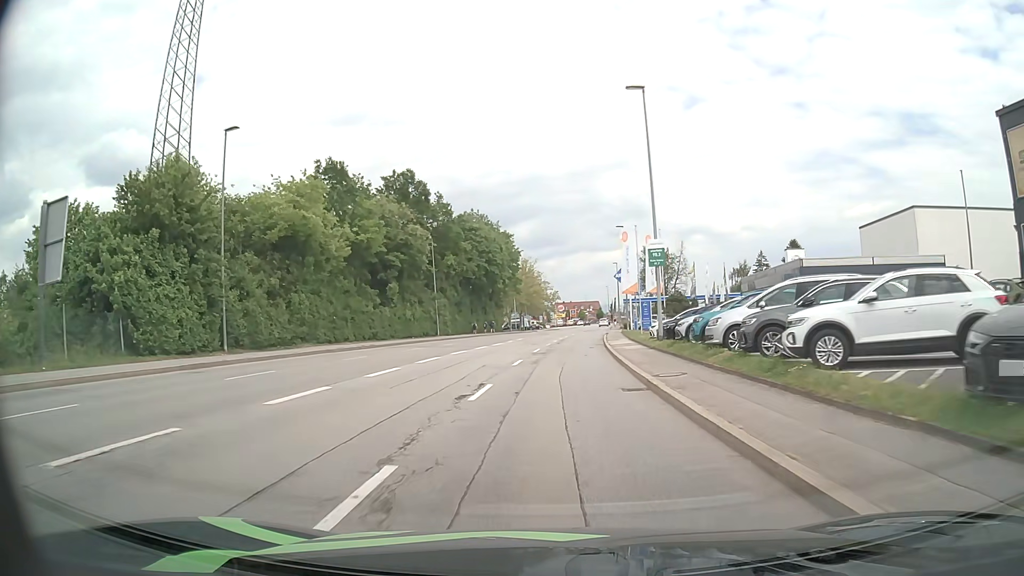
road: tertiary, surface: asphalt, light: Day
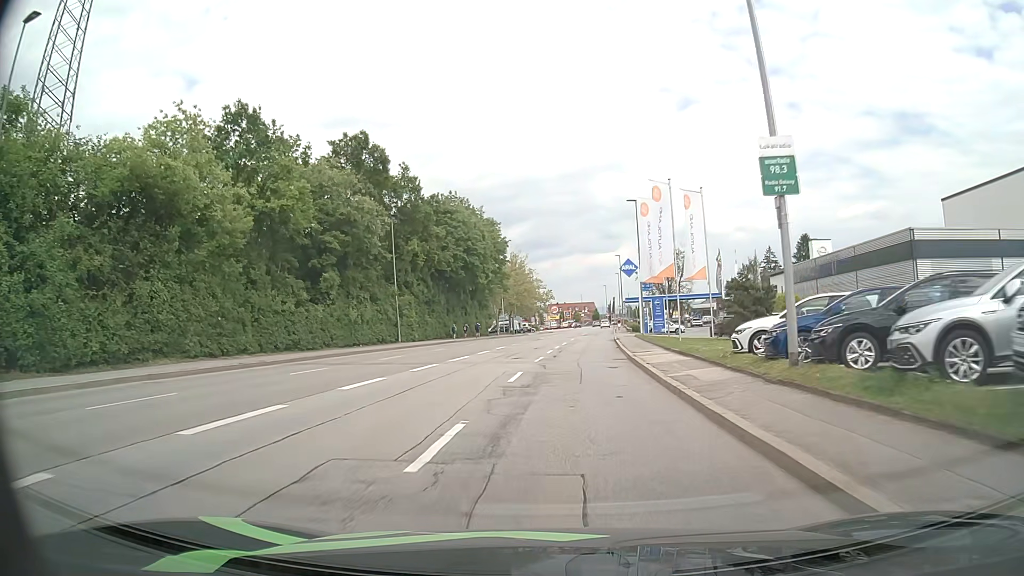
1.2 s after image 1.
(+0.1, +15.0) m; +1°
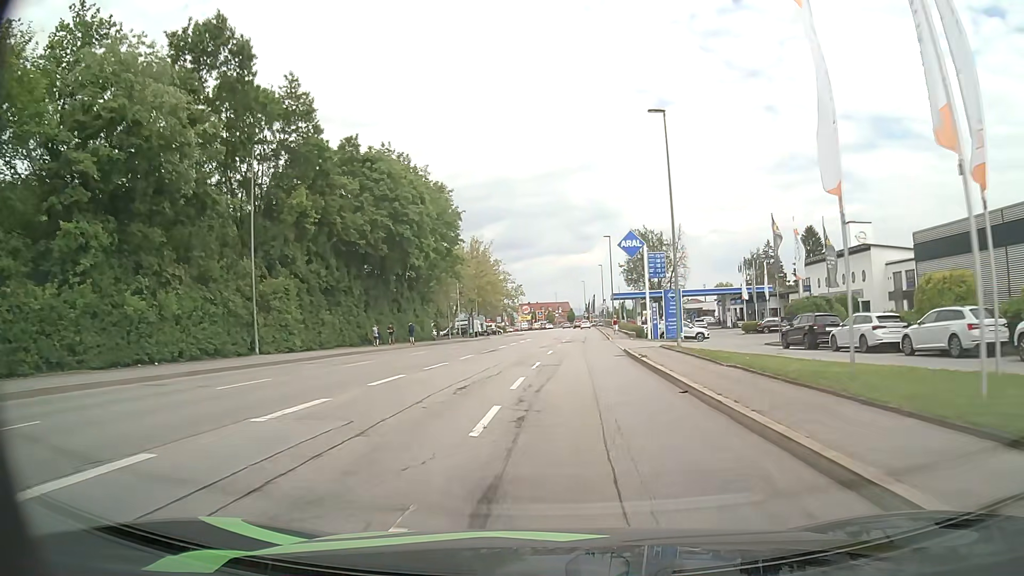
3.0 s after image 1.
(+0.4, +22.6) m; +2°
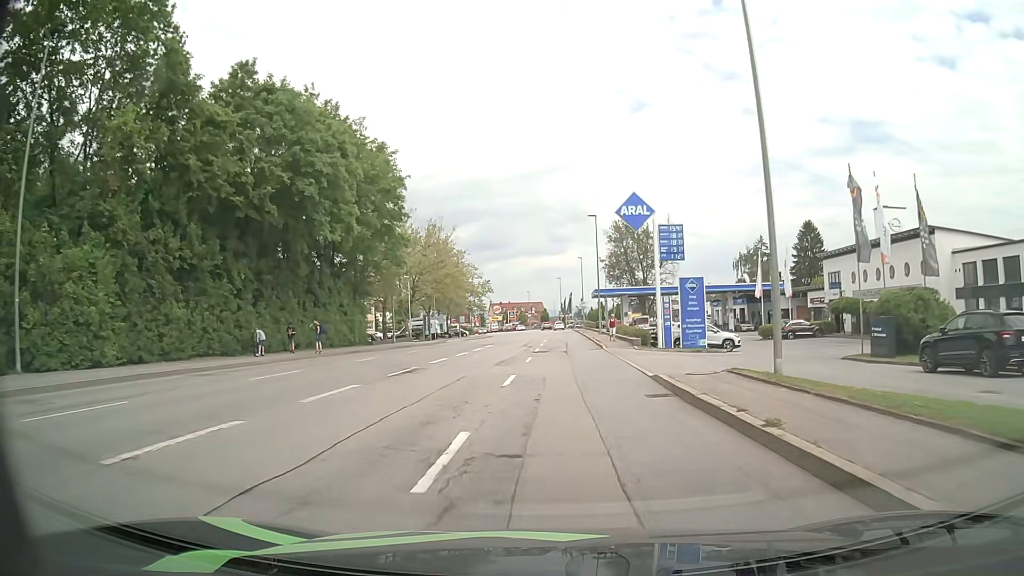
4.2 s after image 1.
(+0.3, +15.0) m; +2°
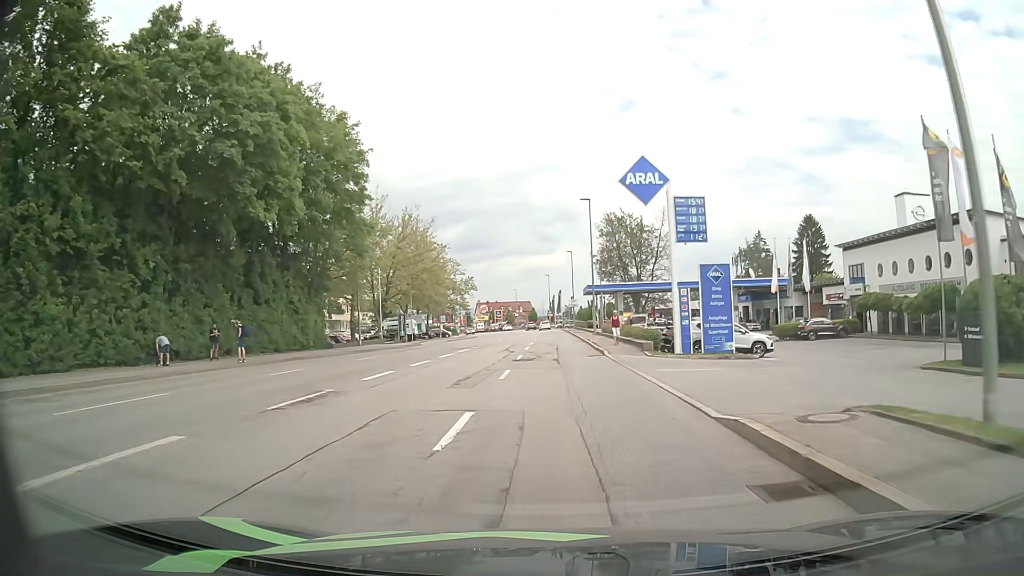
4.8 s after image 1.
(0.0, +7.4) m; +1°
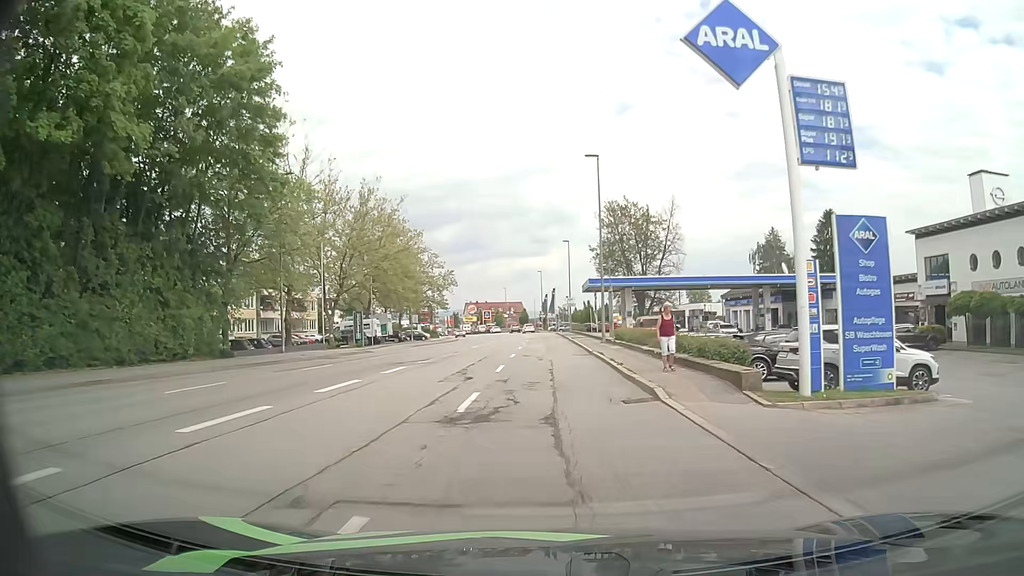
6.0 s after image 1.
(+0.1, +14.2) m; +1°
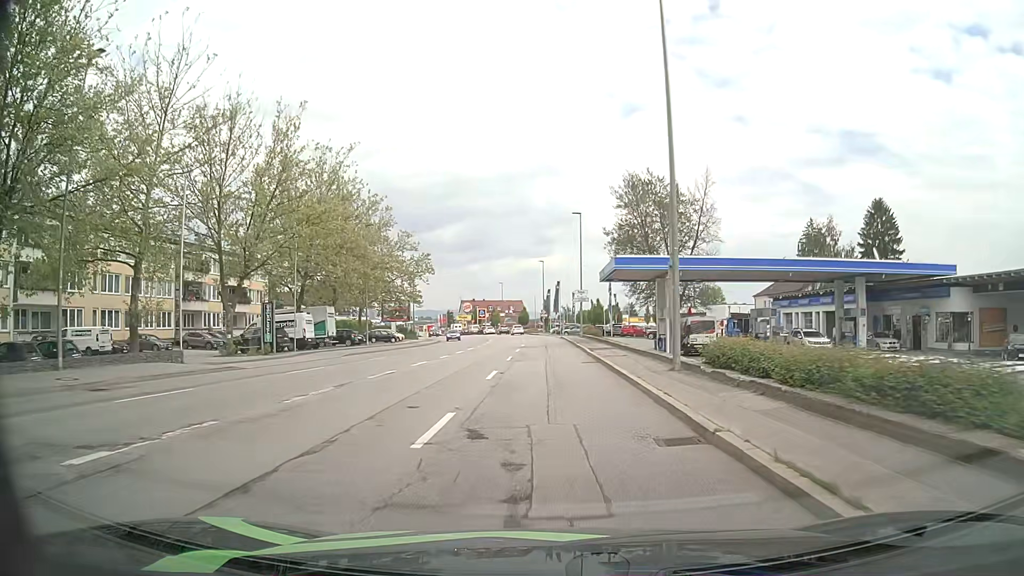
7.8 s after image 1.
(-0.2, +19.9) m; -1°
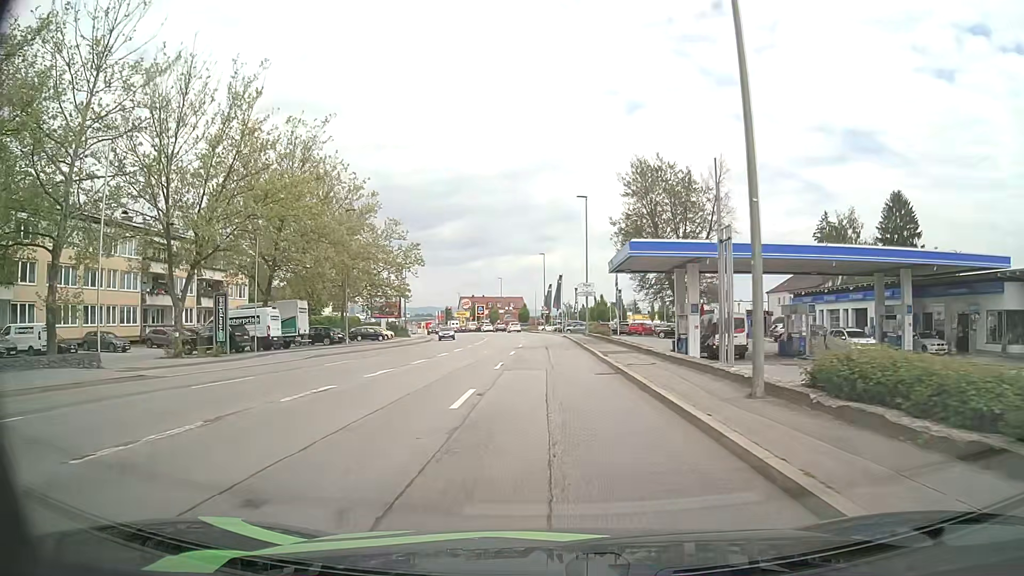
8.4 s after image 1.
(0.0, +6.2) m; +1°
(0, +10) (0, +20) (0, +30) (-1, +40) (-1, +50) (-1, +60) (-2, +70) (-3, +80) (-4, +90) (-6, +100) m
